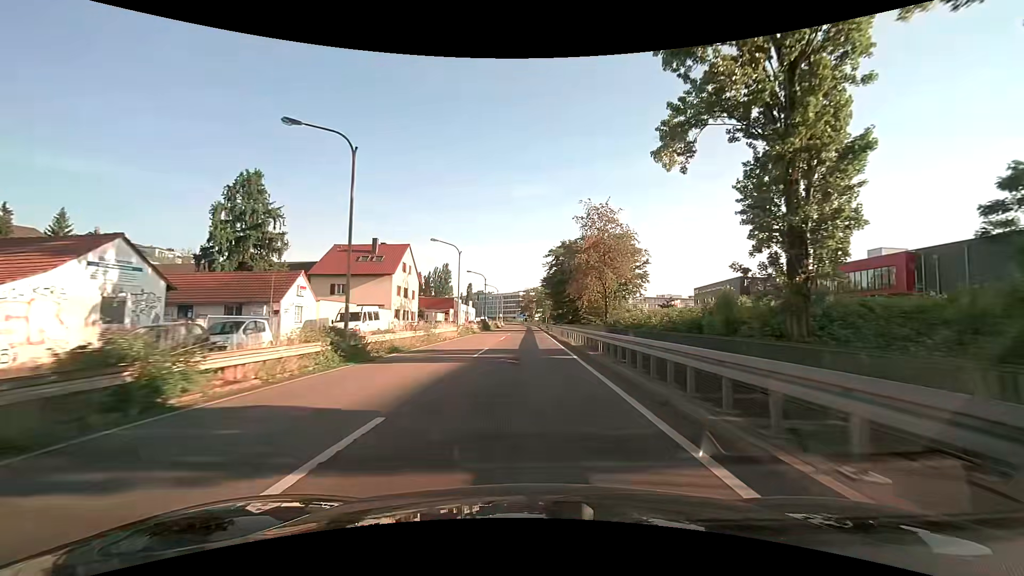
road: trunk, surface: asphalt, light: Day
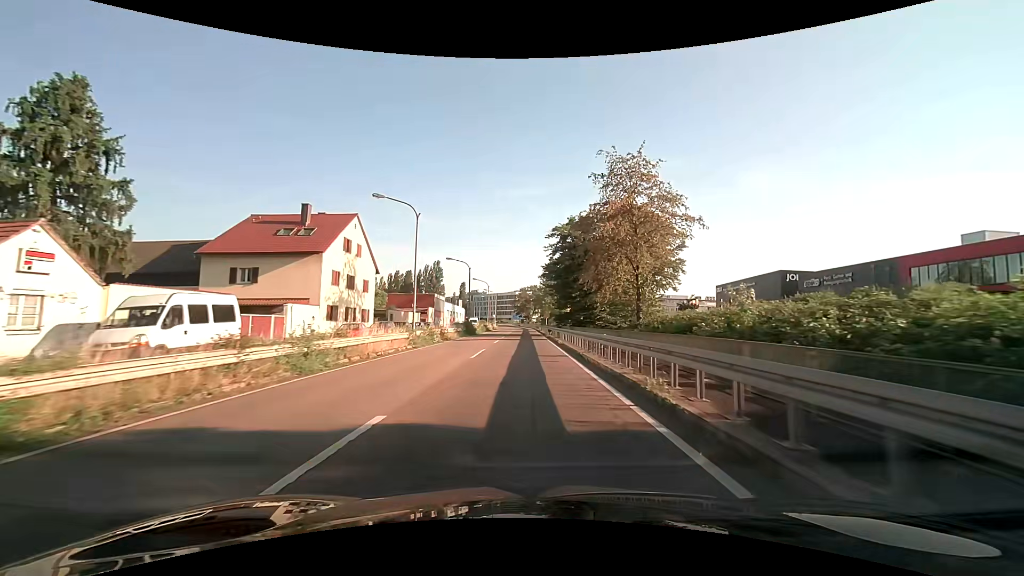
(0.0, +17.8) m; 0°
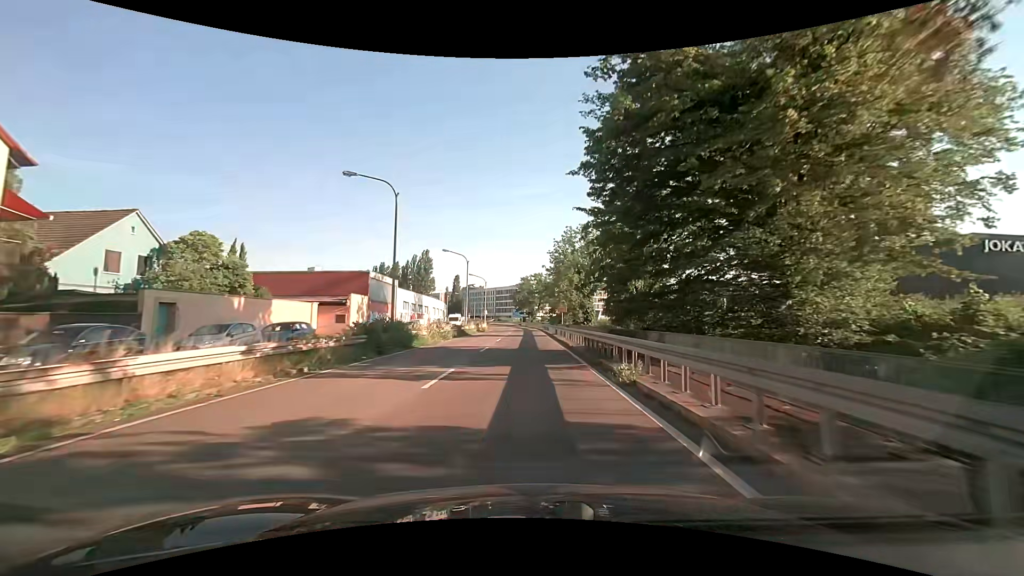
(-0.1, +35.3) m; -1°
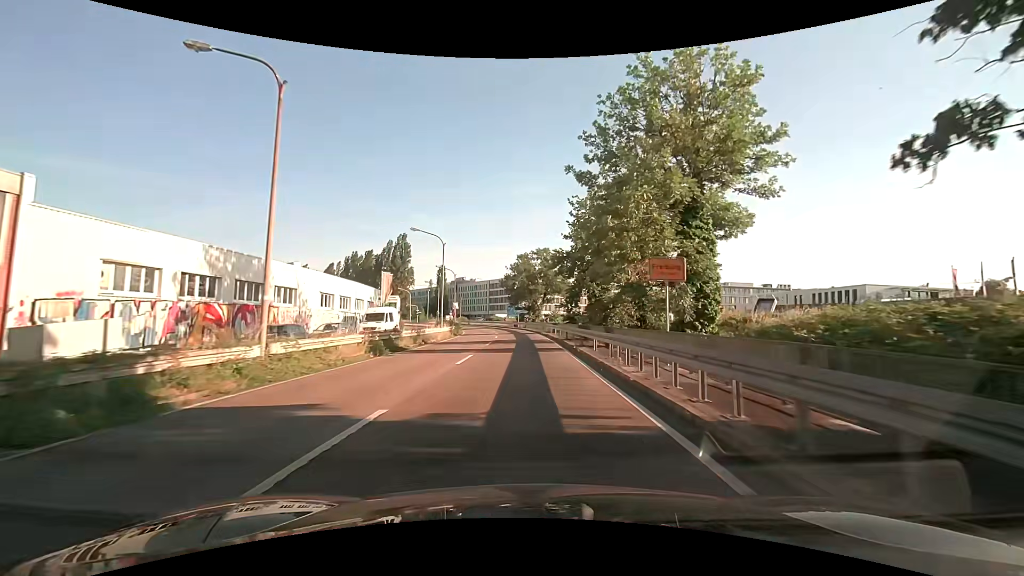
(+0.3, +42.3) m; 0°
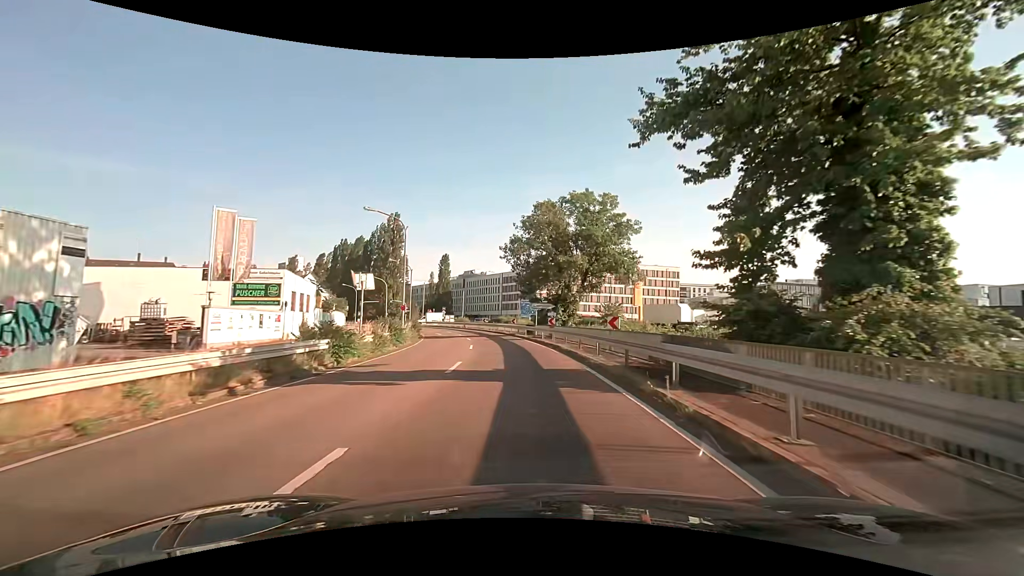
(-0.3, +38.1) m; -2°
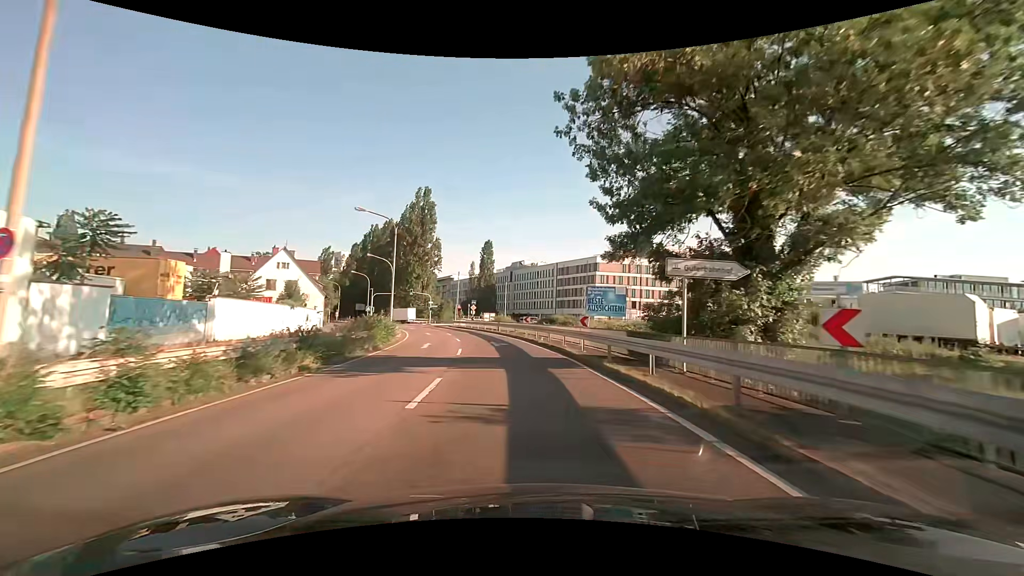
(-1.4, +29.9) m; -6°
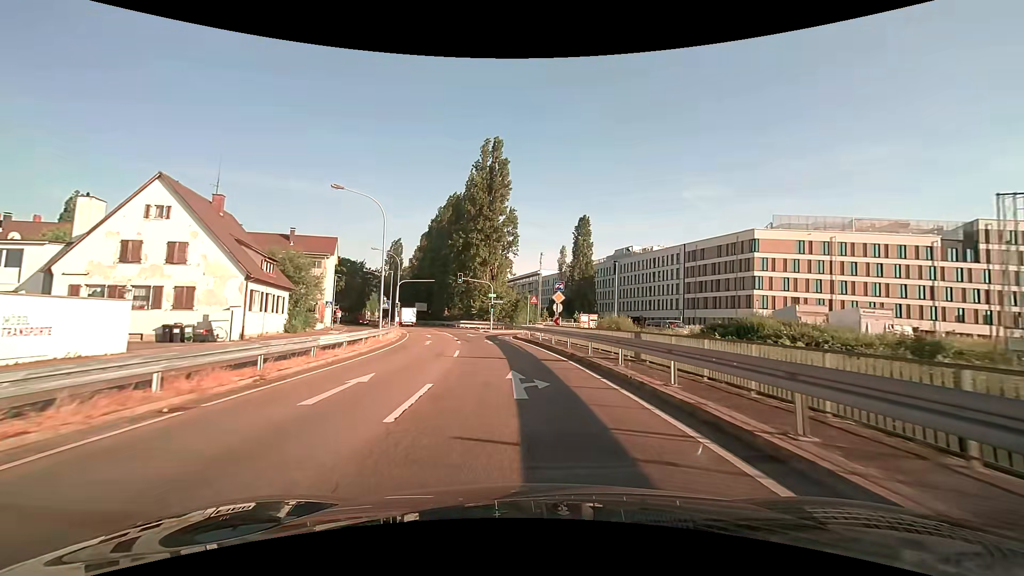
(-3.2, +37.1) m; -11°
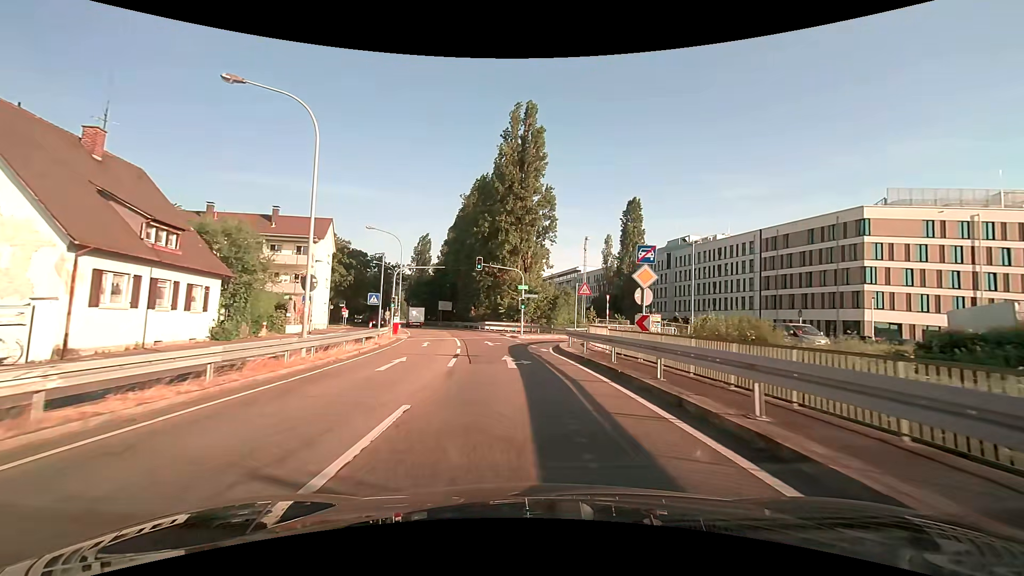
(-0.5, +14.9) m; -4°
(0, +10) (-1, +20) (-2, +30) (-4, +40) (-6, +50) (-8, +59) (-11, +69) (-14, +78) (-17, +88) (-21, +97) m
